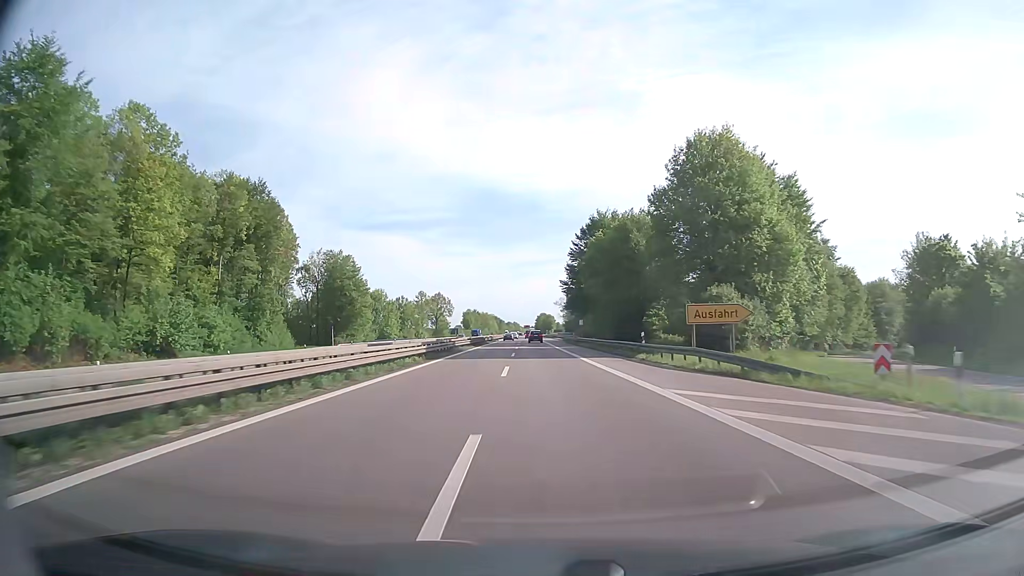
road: trunk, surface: asphalt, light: Day
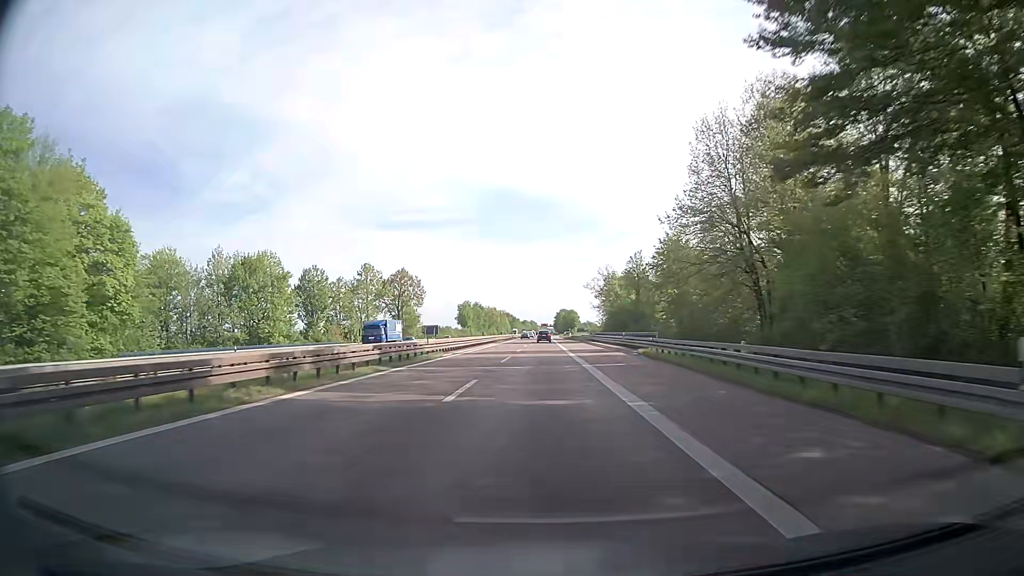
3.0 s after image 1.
(-1.4, +79.9) m; -1°
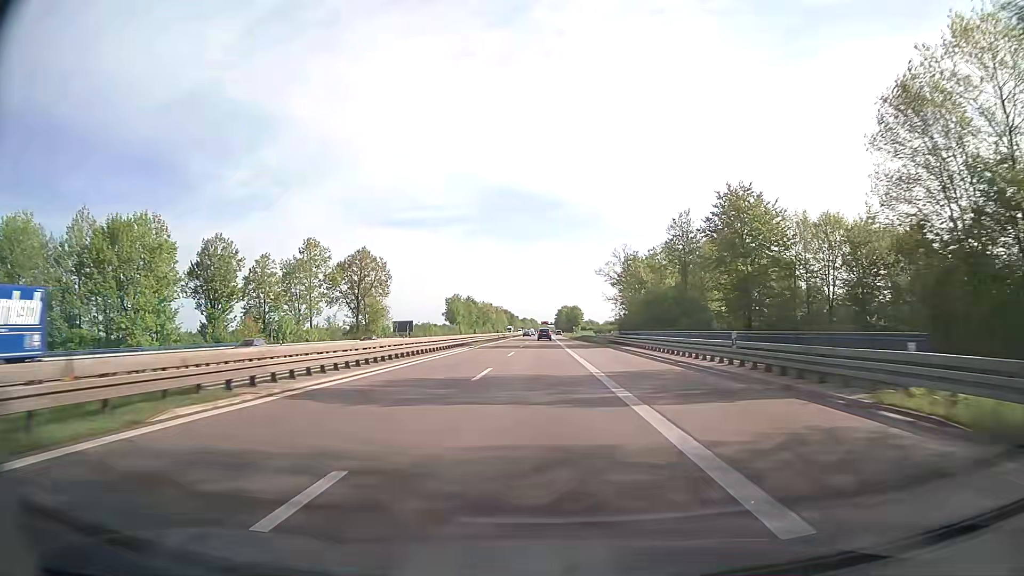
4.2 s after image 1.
(-0.2, +30.9) m; 0°
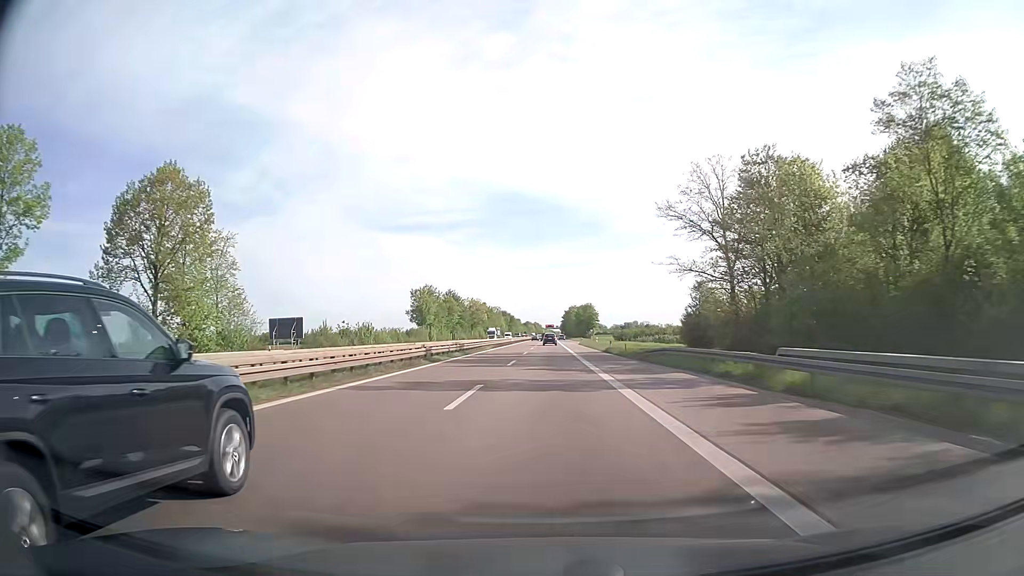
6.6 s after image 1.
(0.0, +60.6) m; 0°
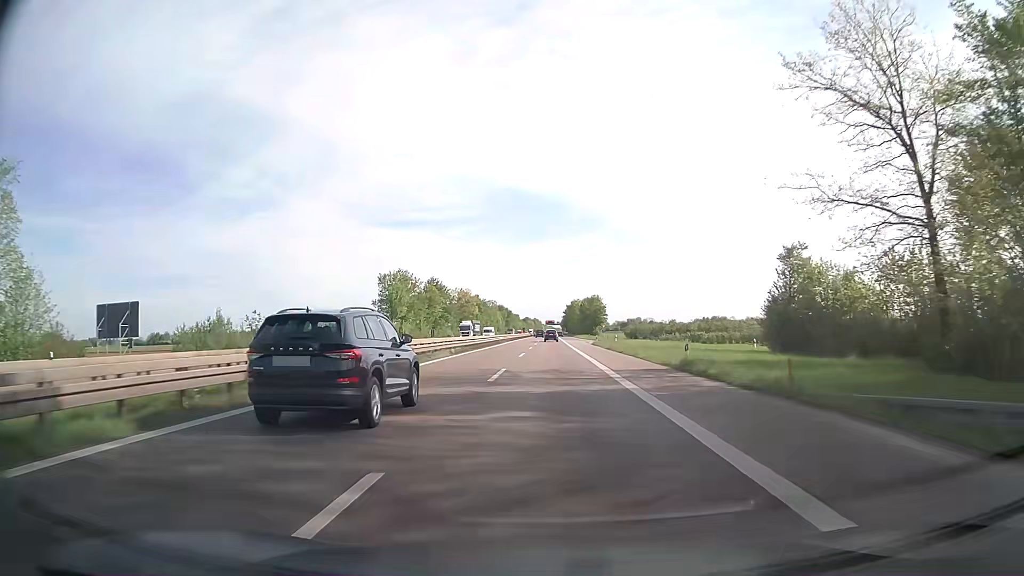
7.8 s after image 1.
(0.0, +29.8) m; 0°
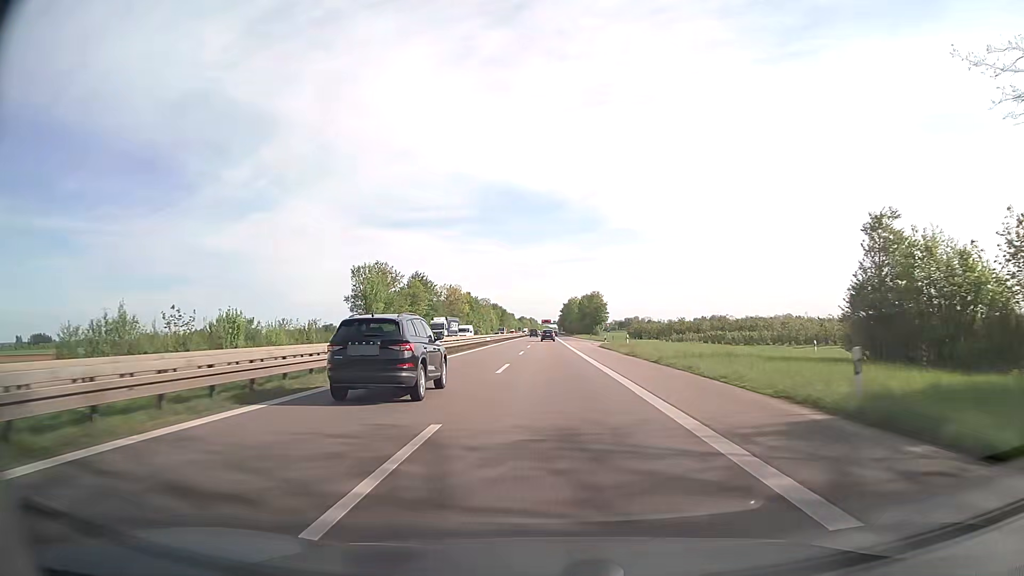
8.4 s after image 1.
(0.0, +14.8) m; 0°
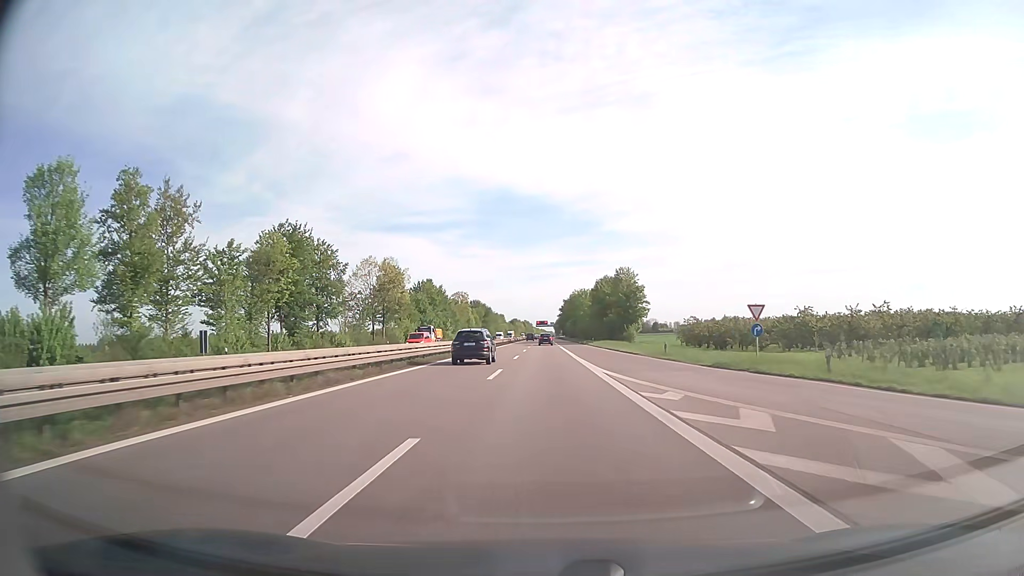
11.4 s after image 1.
(+0.5, +73.2) m; 0°
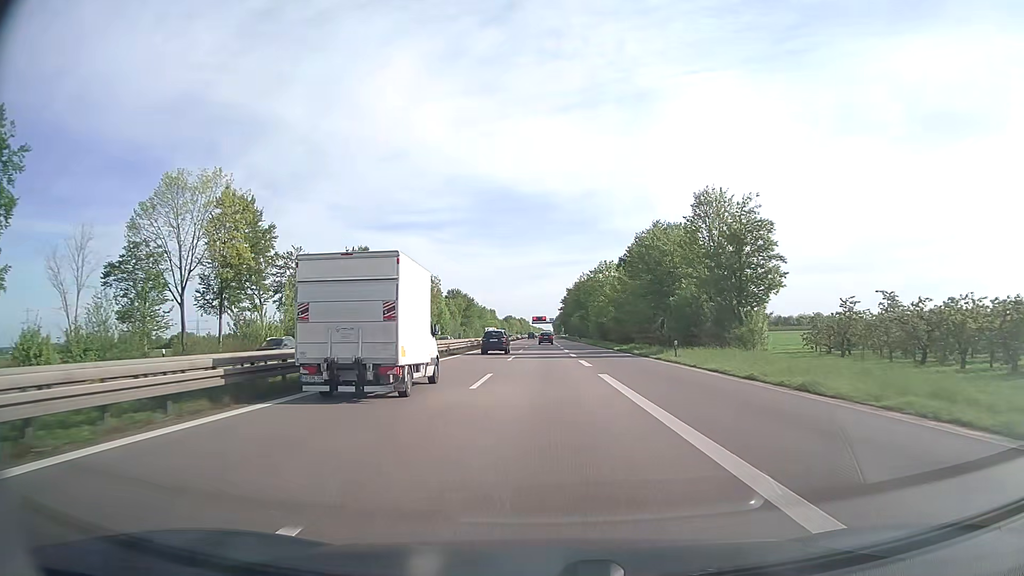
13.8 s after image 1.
(0.0, +58.6) m; 0°
(0, +10) (0, +20) (0, +30) (0, +40) (0, +50) (0, +60) (0, +70) (0, +80) (0, +90) (0, +100) m
